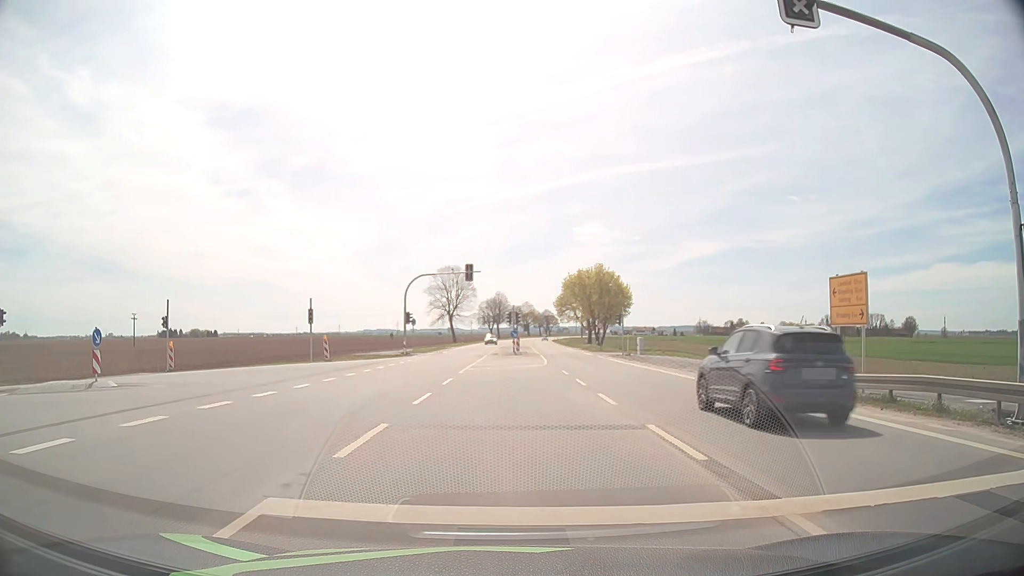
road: secondary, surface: asphalt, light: Day
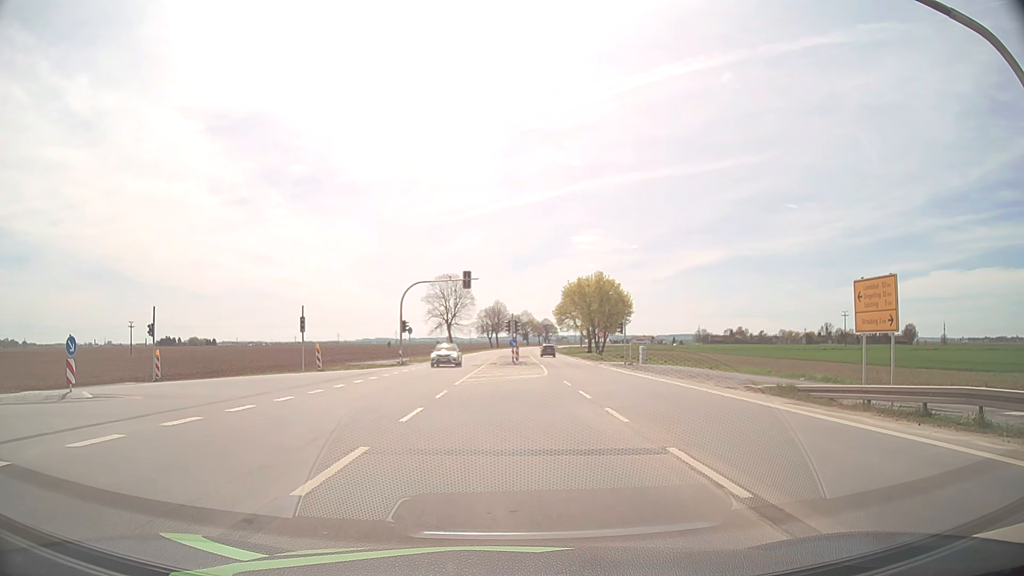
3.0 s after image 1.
(0.0, +1.4) m; +1°
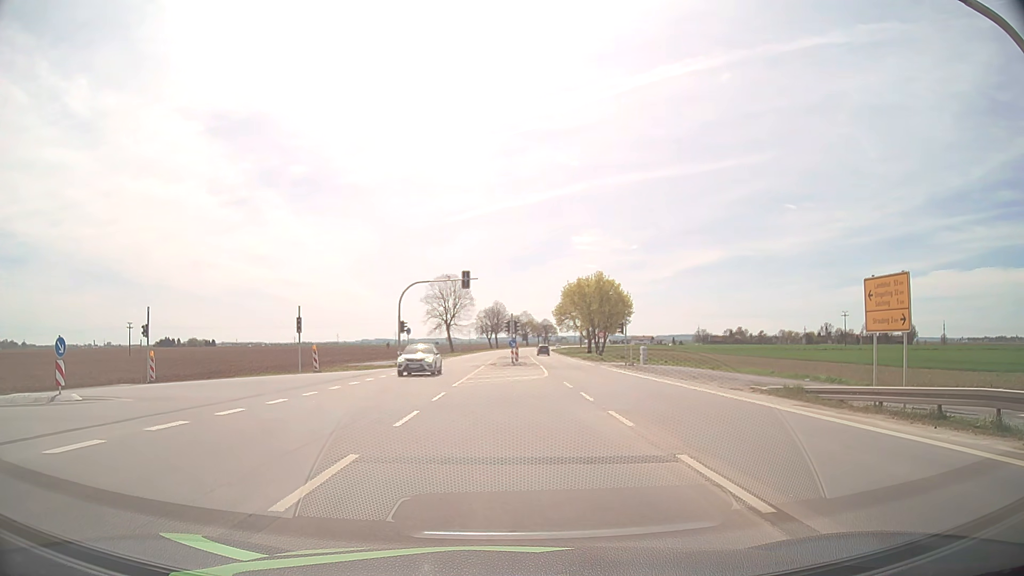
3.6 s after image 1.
(0.0, +0.6) m; -2°
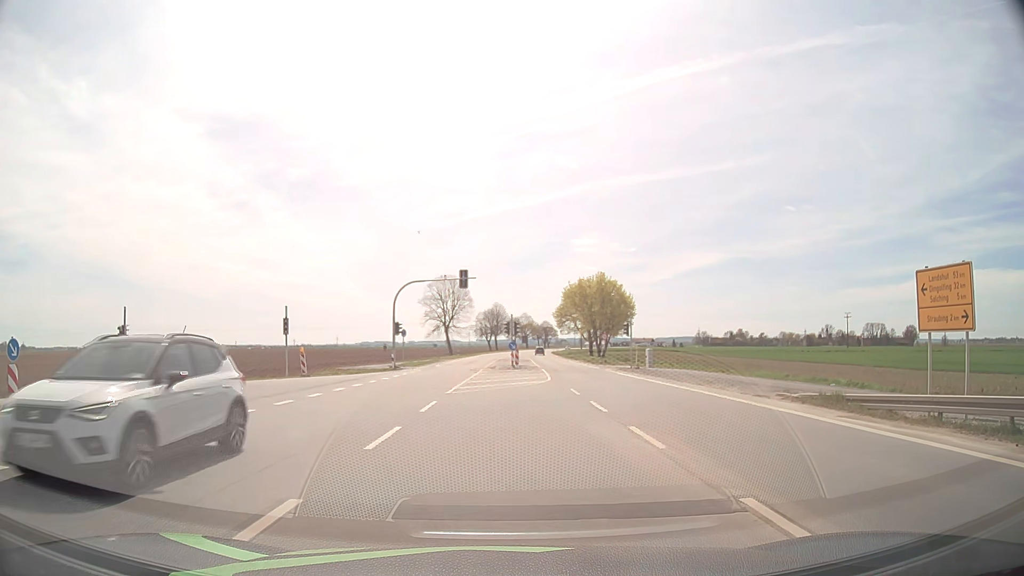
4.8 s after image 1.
(0.0, +2.6) m; +1°
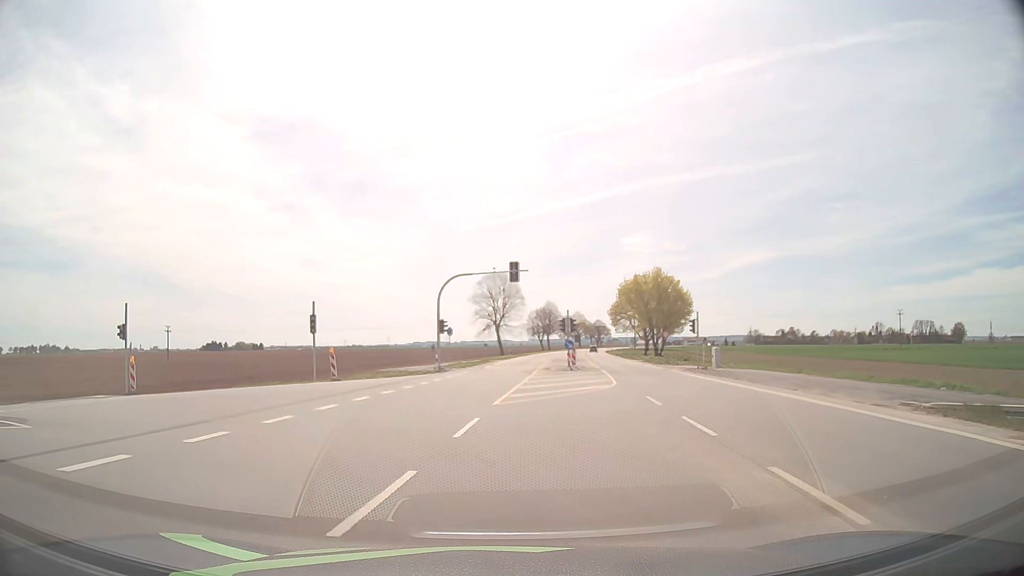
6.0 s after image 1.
(-0.2, +4.6) m; -4°
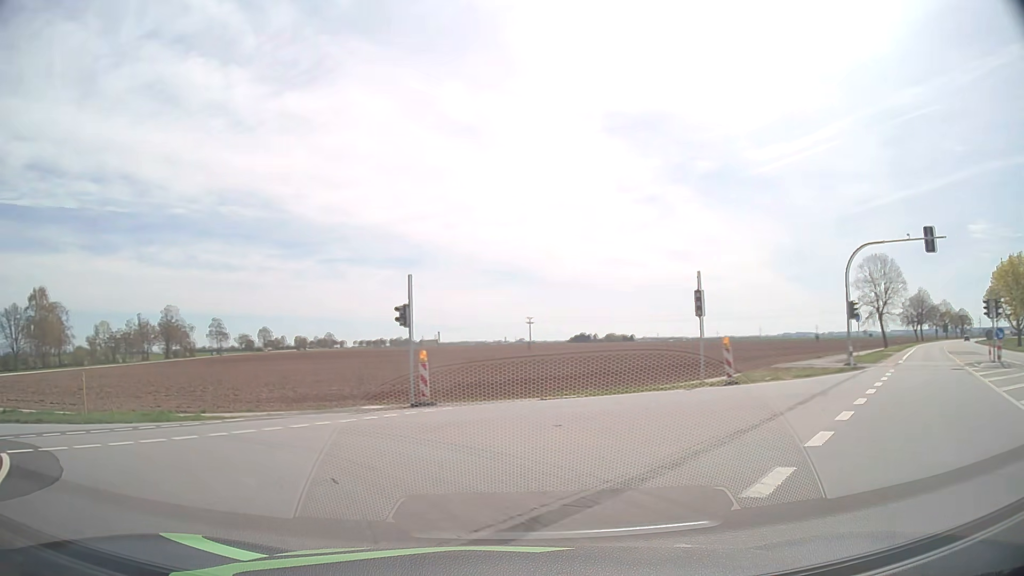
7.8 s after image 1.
(-2.5, +9.8) m; -32°
